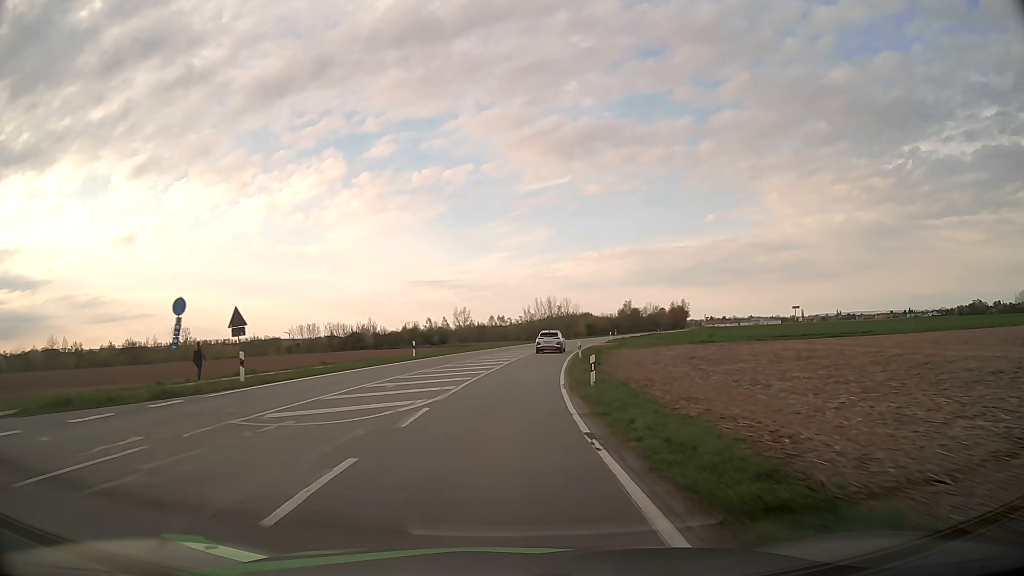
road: tertiary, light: Day
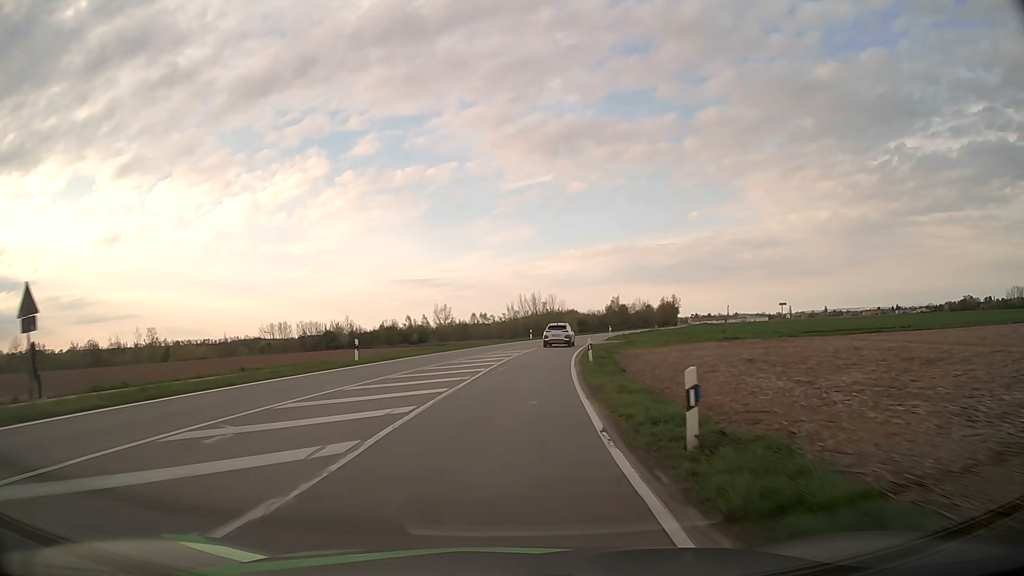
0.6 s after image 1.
(+0.1, +11.4) m; +1°
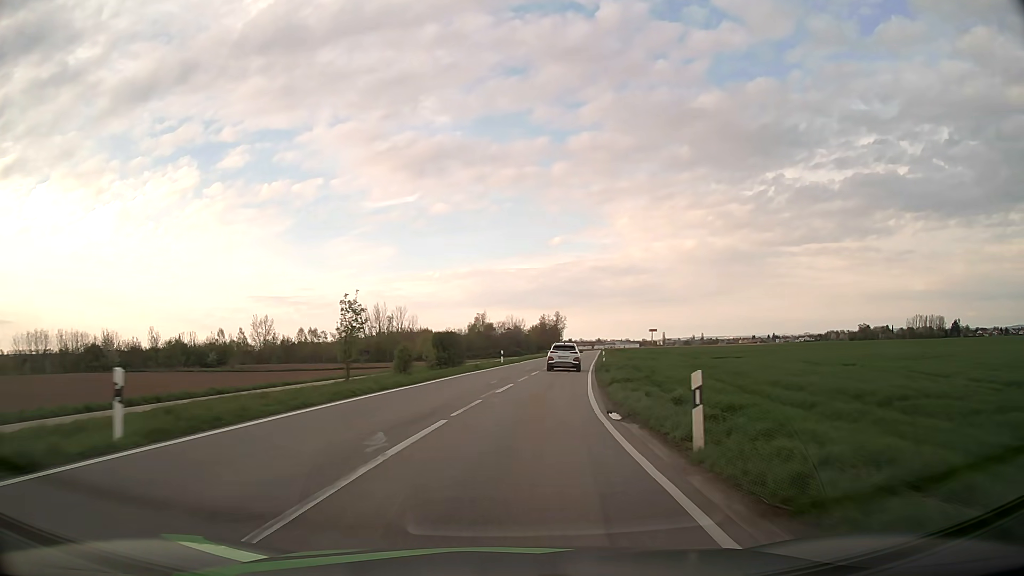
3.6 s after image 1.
(+5.3, +55.3) m; +12°
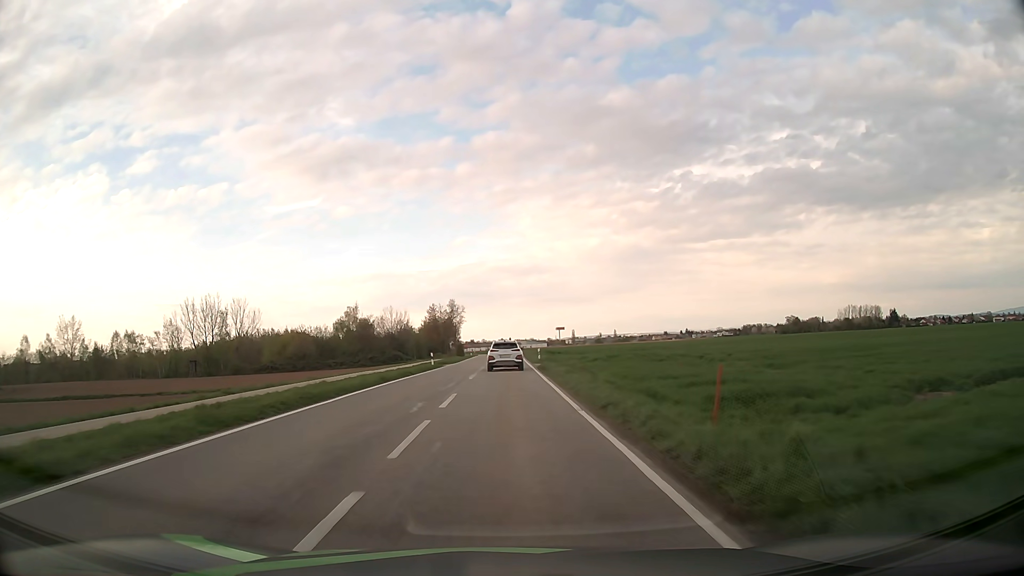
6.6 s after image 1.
(+5.6, +54.3) m; +9°
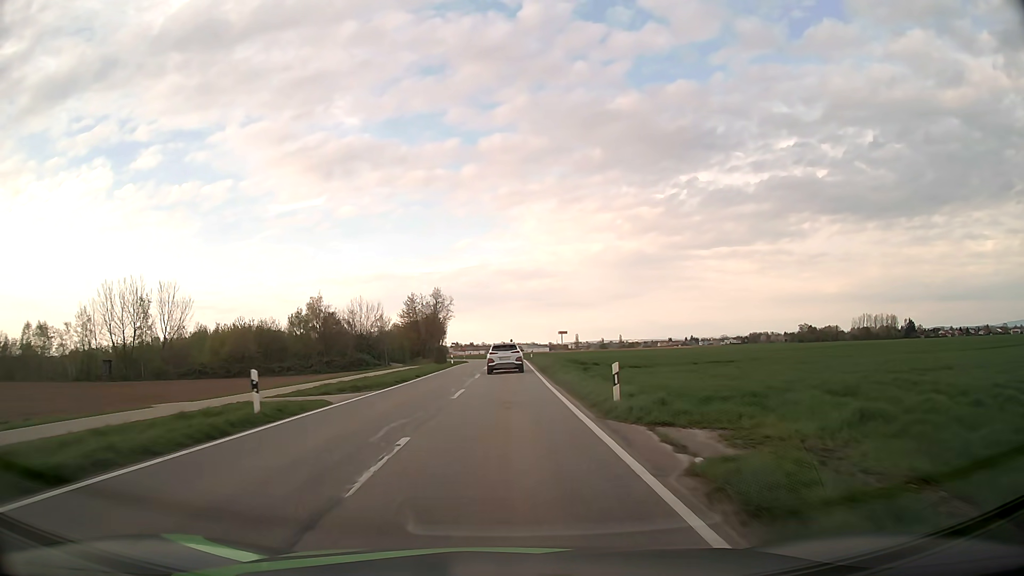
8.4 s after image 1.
(-0.1, +33.1) m; 0°
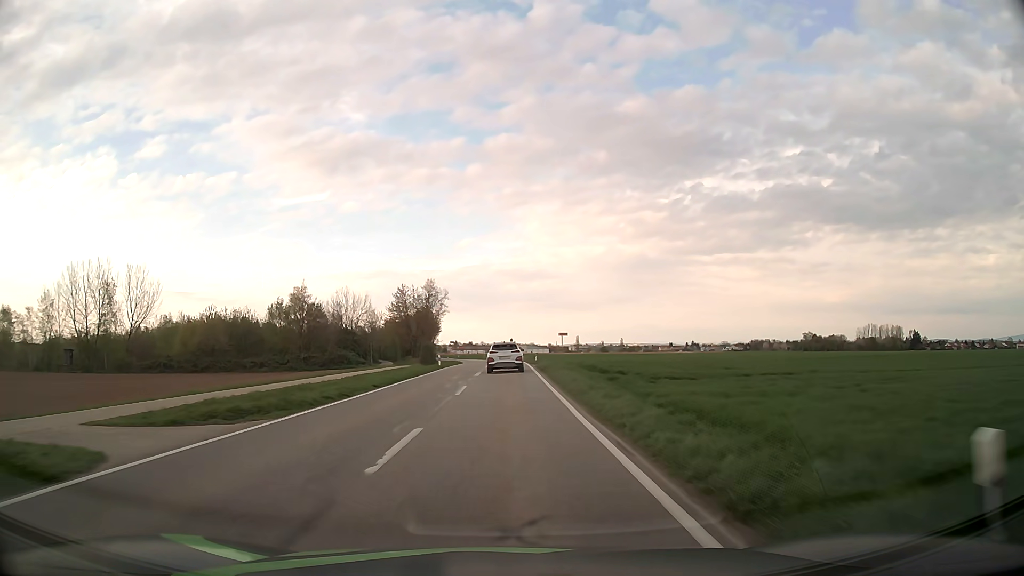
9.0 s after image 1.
(0.0, +11.1) m; 0°
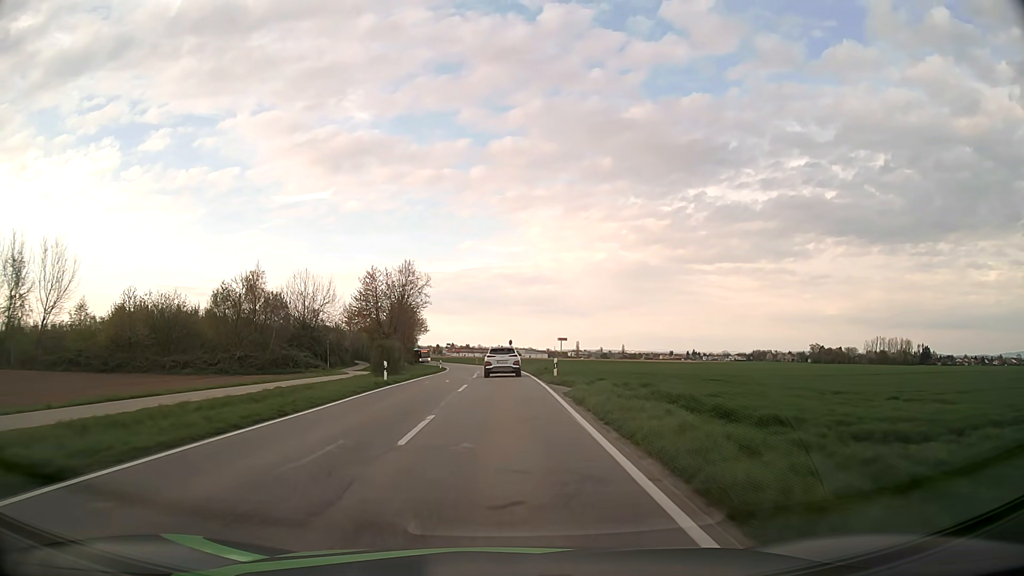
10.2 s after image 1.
(+0.1, +22.4) m; 0°
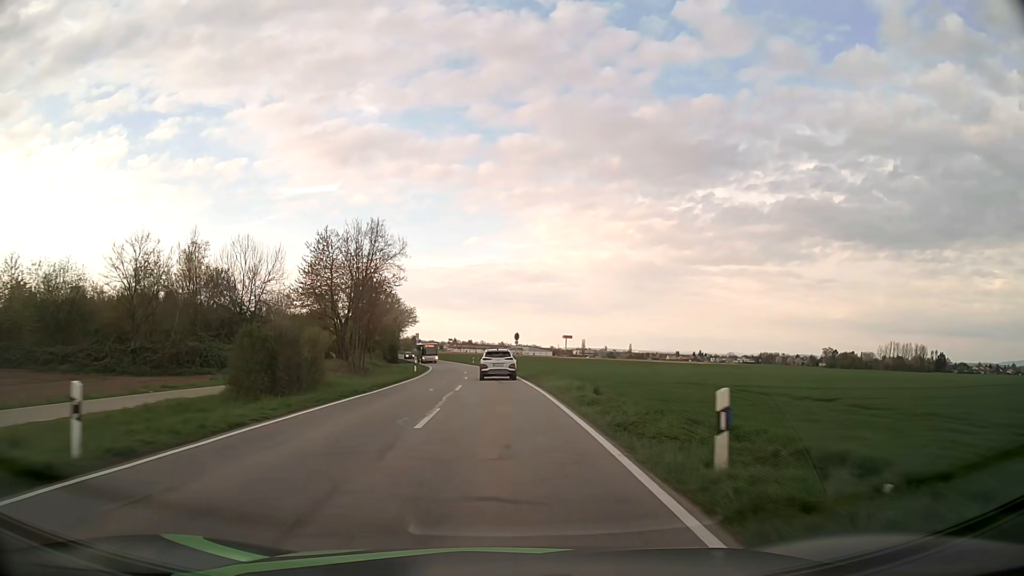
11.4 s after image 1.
(0.0, +22.4) m; 0°
(0, +10) (0, +20) (0, +30) (-1, +40) (-1, +50) (-2, +60) (-3, +70) (-4, +80) (-6, +90) (-8, +100) m
